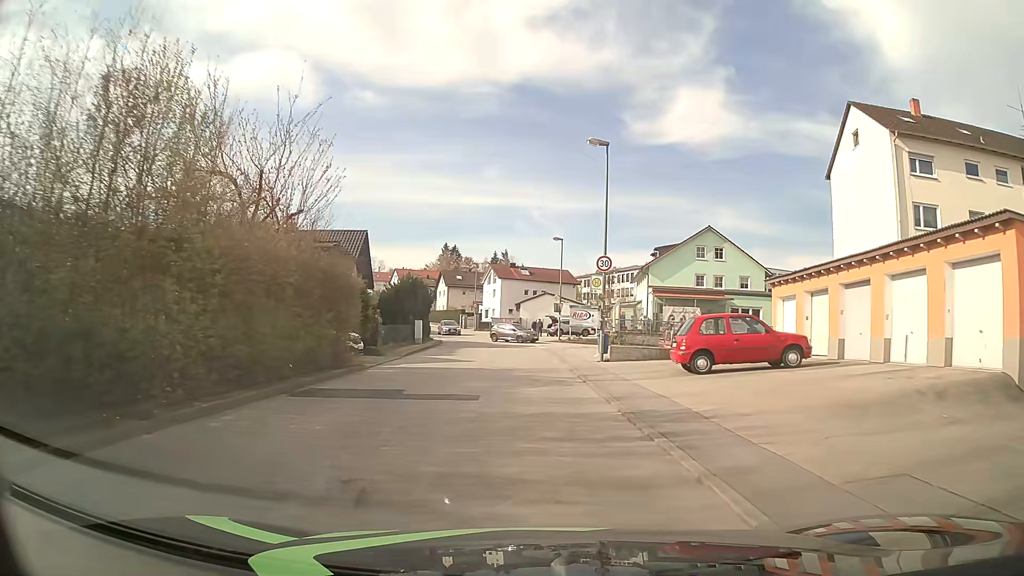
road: unclassified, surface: asphalt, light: Day
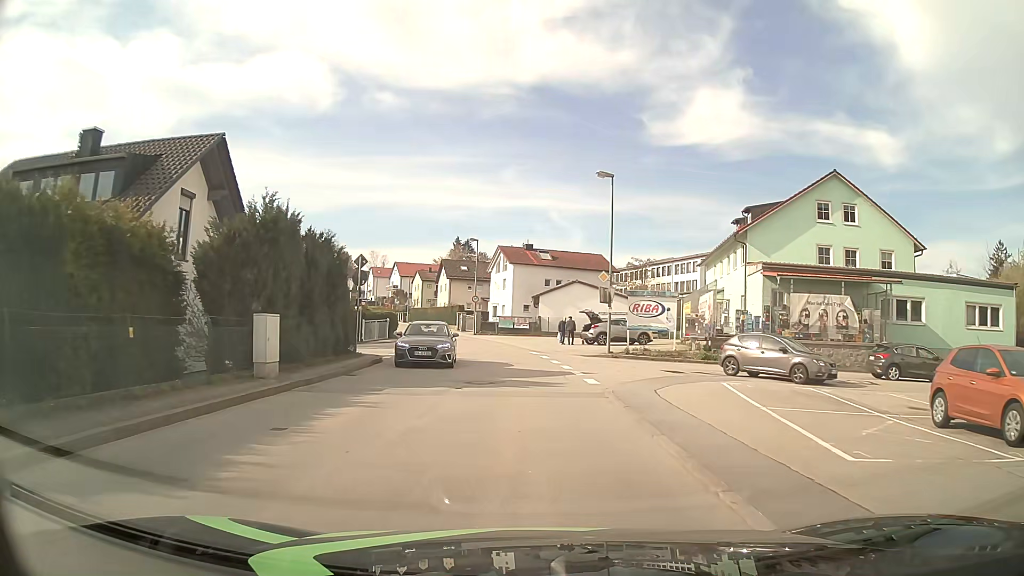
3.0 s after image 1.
(-0.3, +23.9) m; -1°
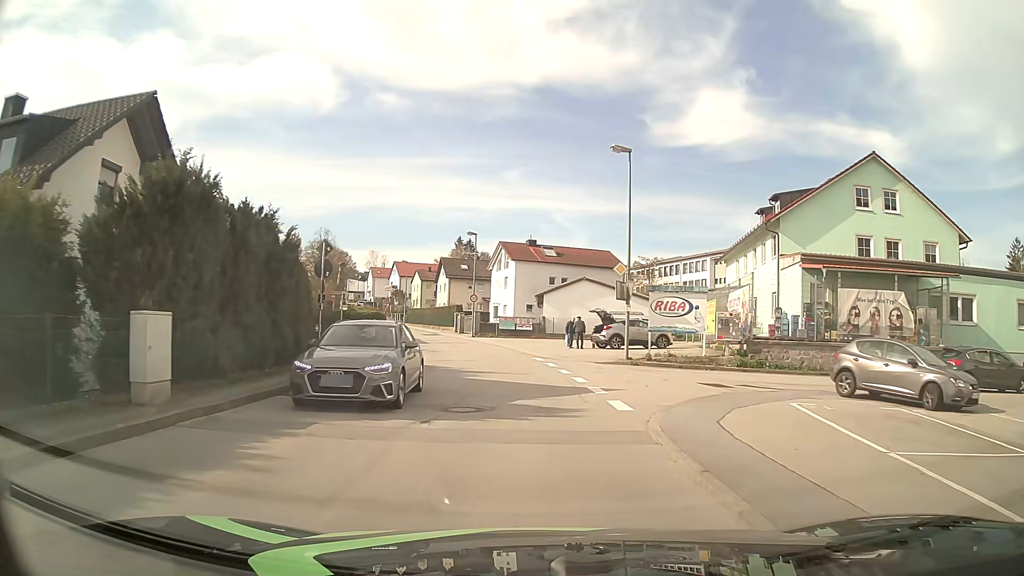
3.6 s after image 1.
(0.0, +4.8) m; -1°
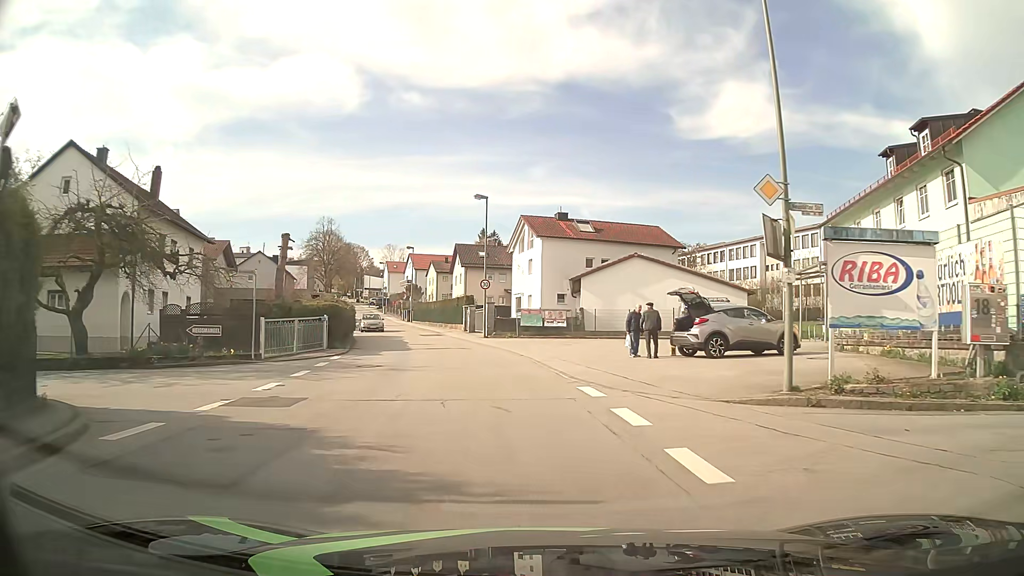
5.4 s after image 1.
(-0.2, +14.4) m; -2°
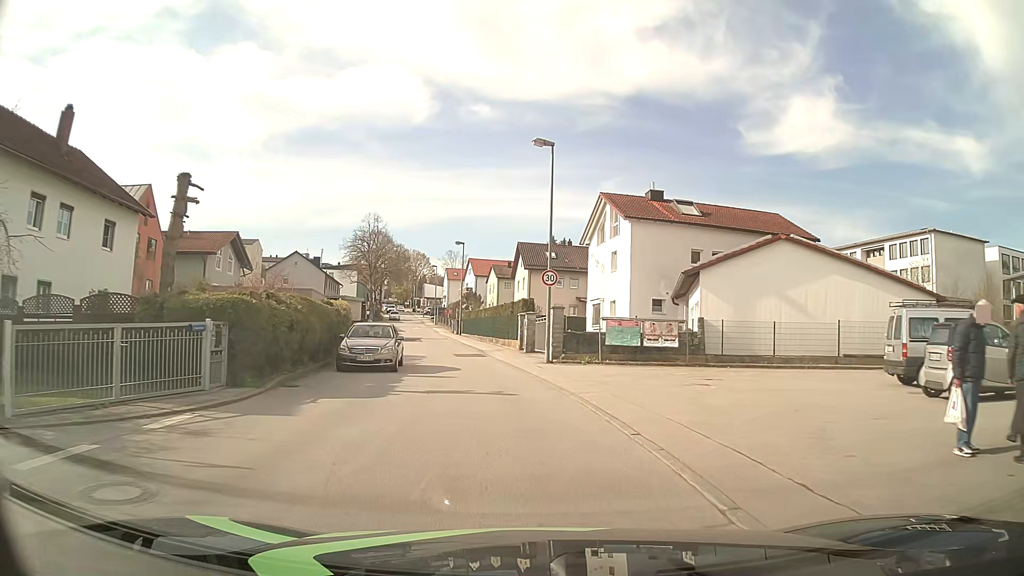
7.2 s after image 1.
(-0.8, +14.3) m; -7°
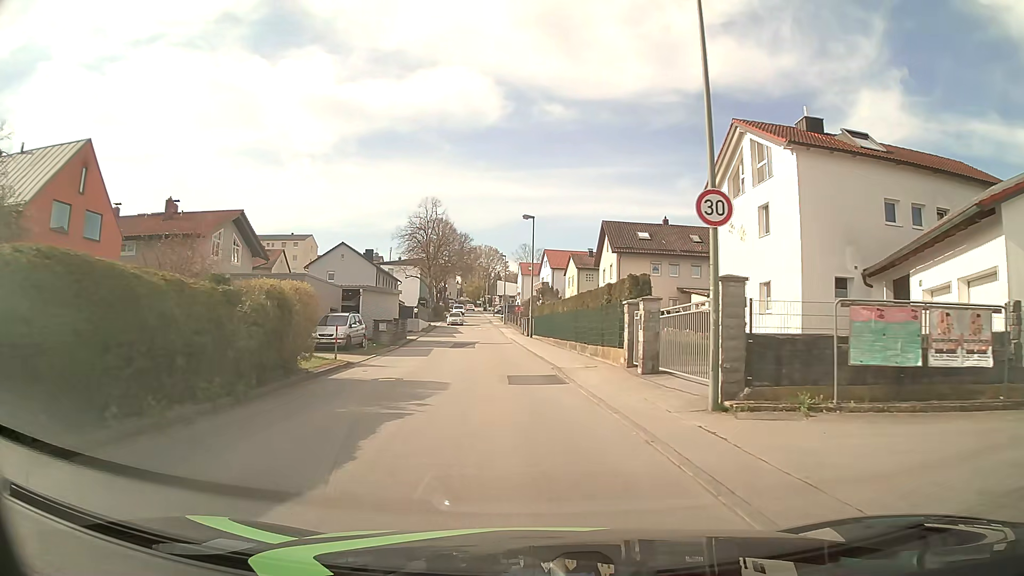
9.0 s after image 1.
(-0.7, +14.2) m; -6°
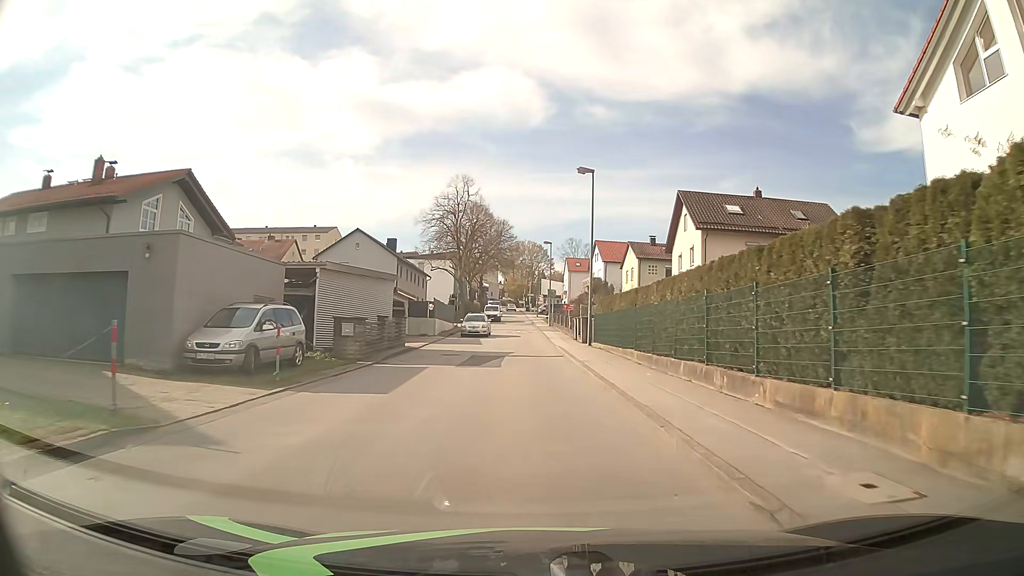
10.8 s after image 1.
(-0.6, +14.3) m; -4°
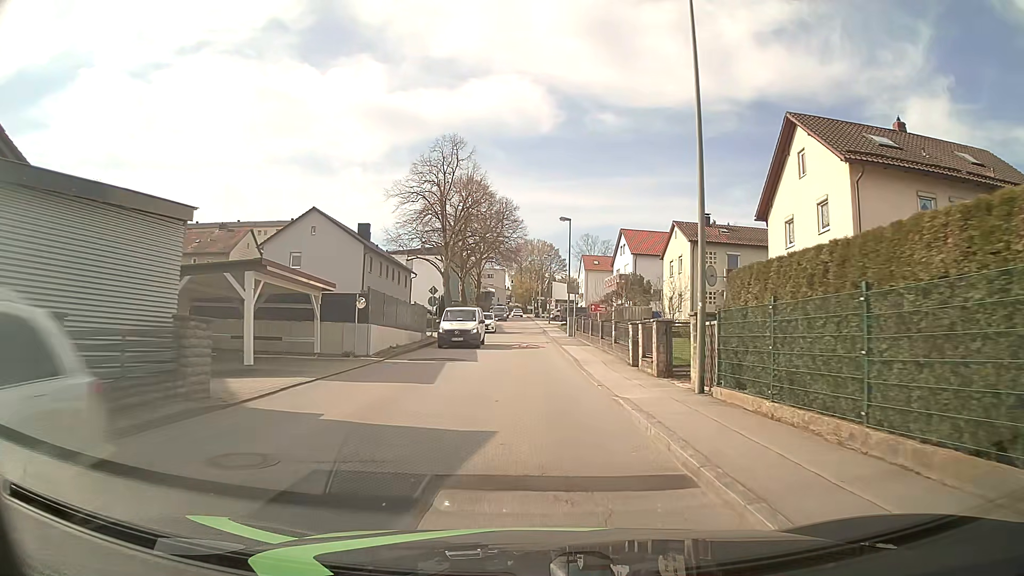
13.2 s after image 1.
(-0.1, +19.0) m; 0°
